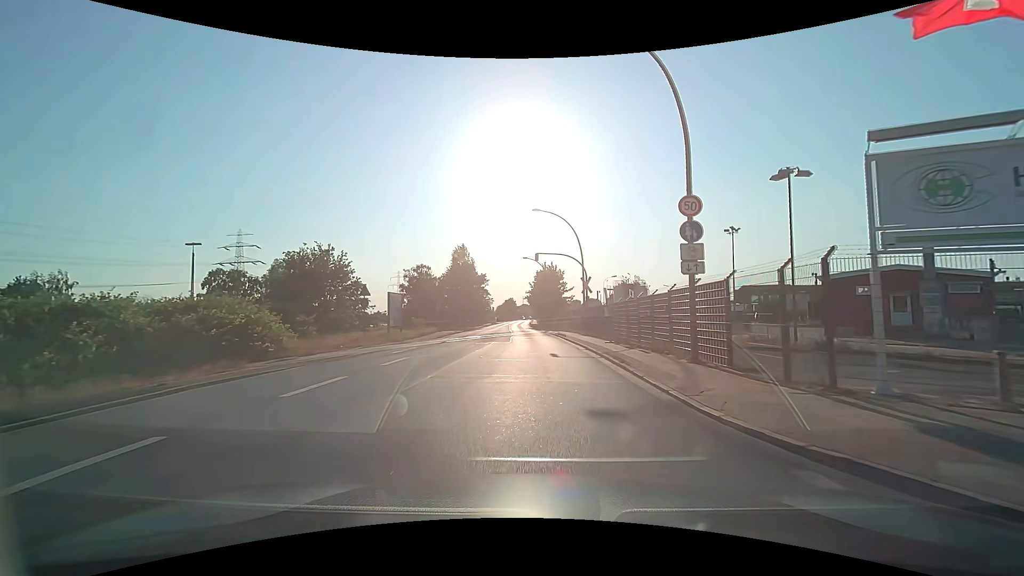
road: secondary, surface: asphalt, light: Day
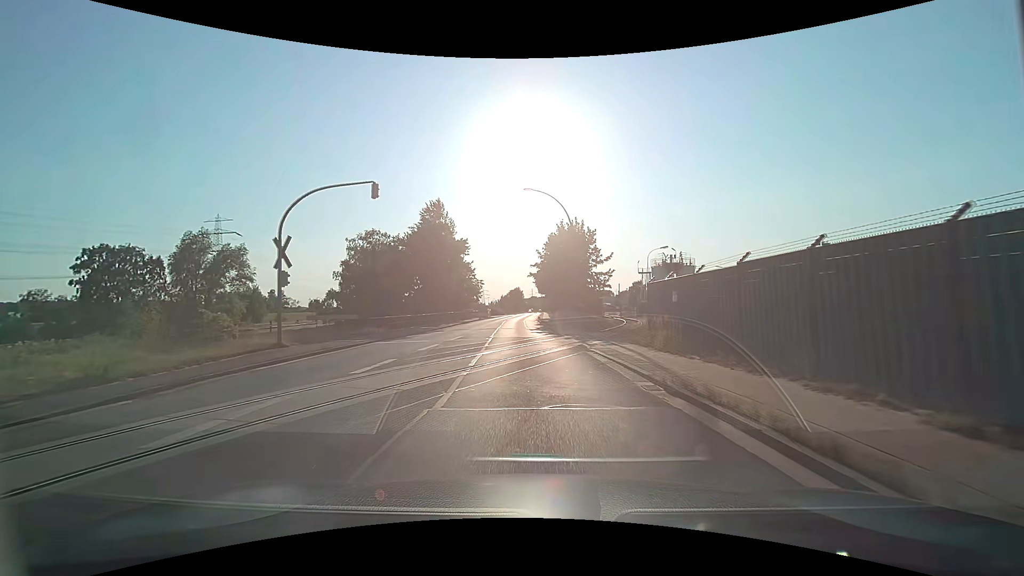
(-0.1, +34.1) m; -1°
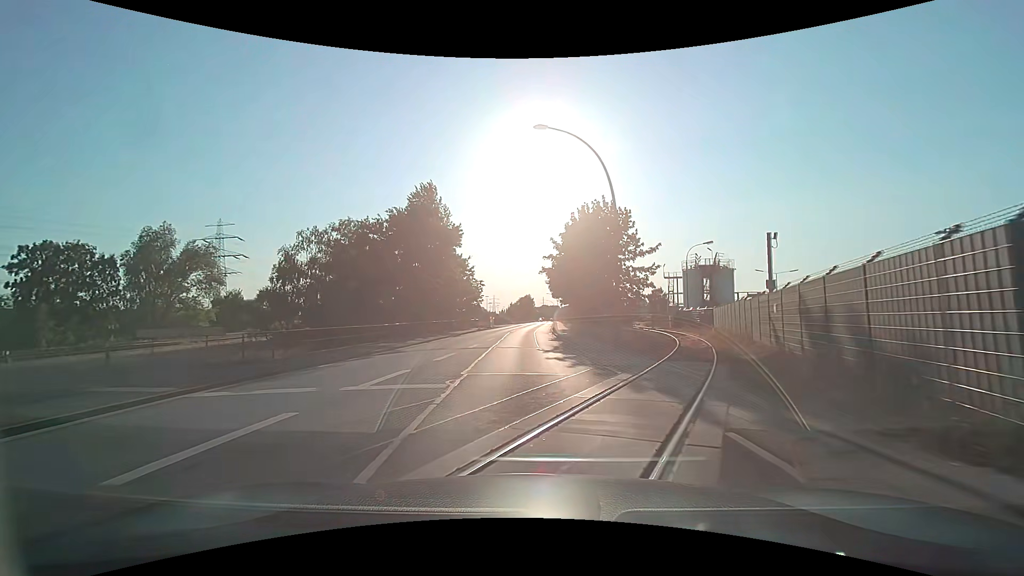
(-0.2, +13.1) m; -2°
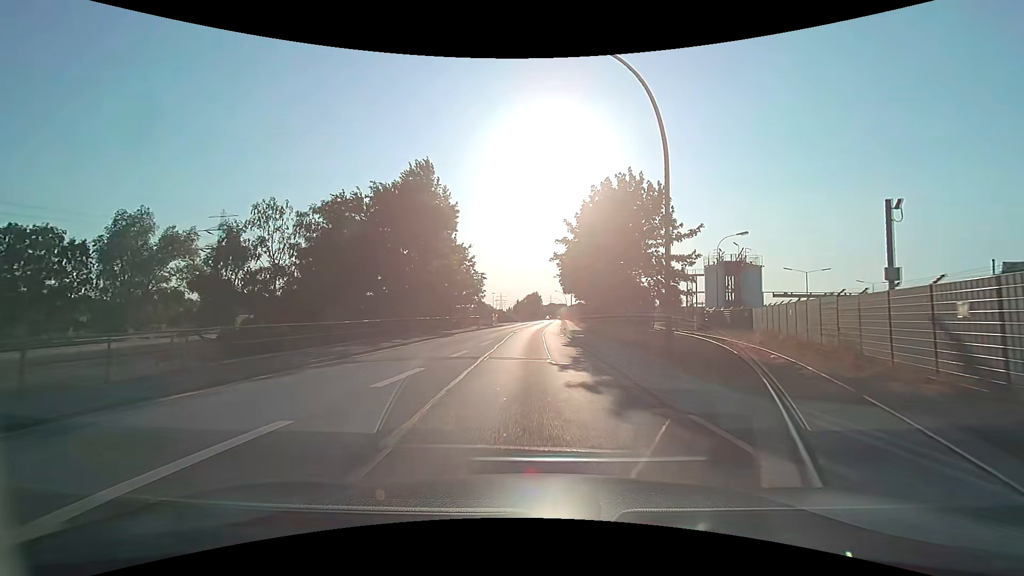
(0.0, +6.8) m; 0°
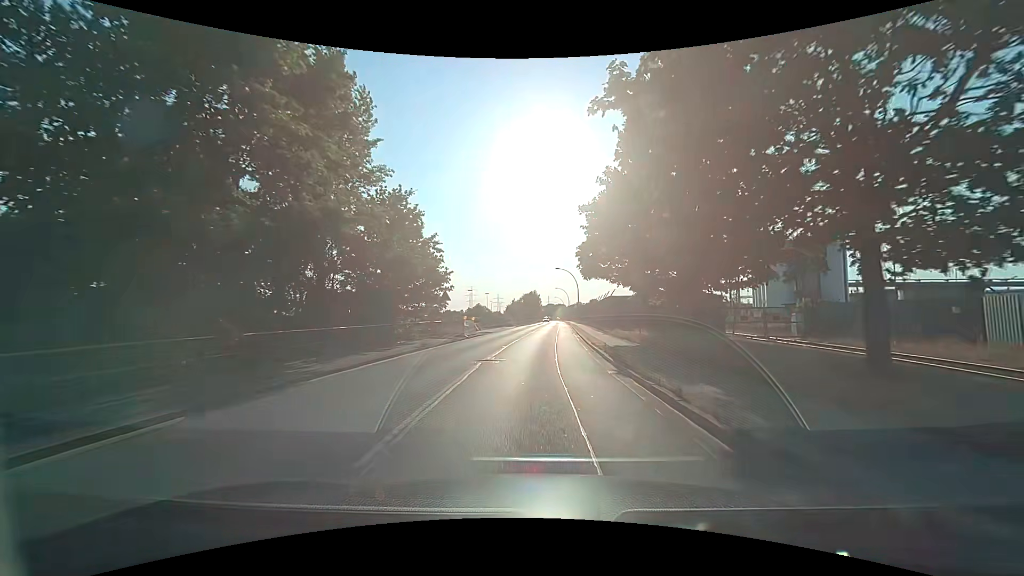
(-0.2, +21.4) m; 0°
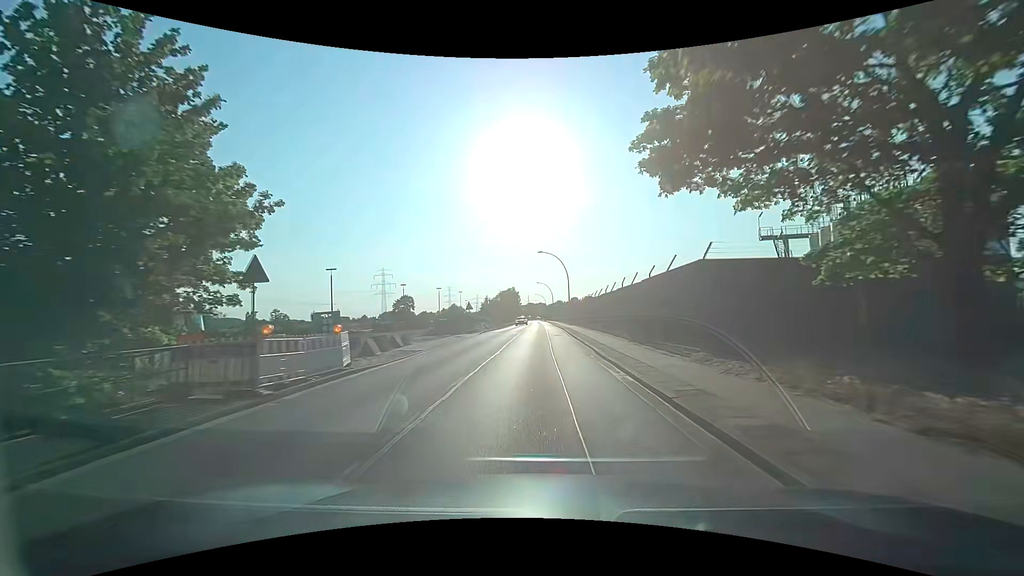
(+0.5, +22.1) m; +2°
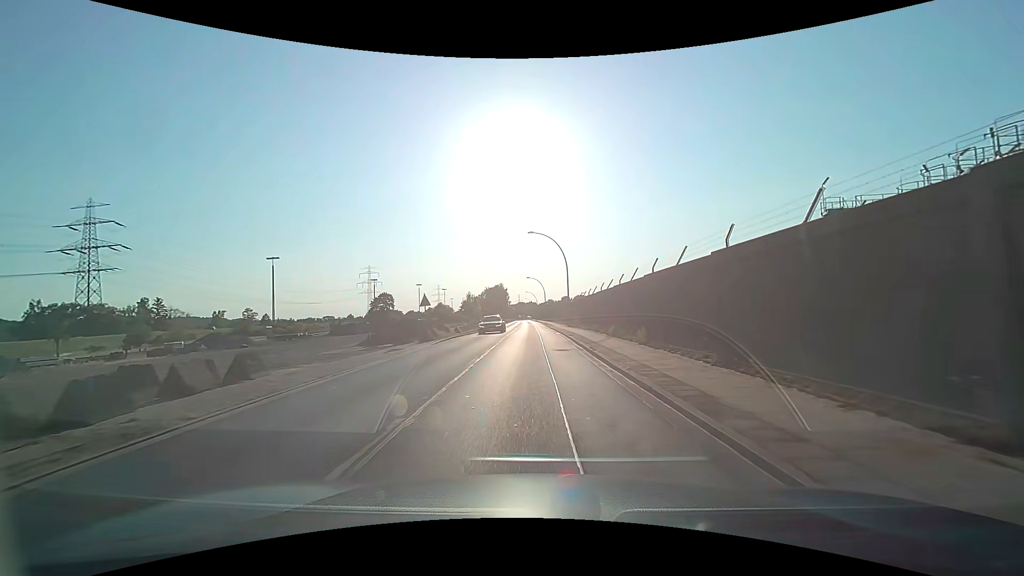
(+0.3, +15.0) m; +2°
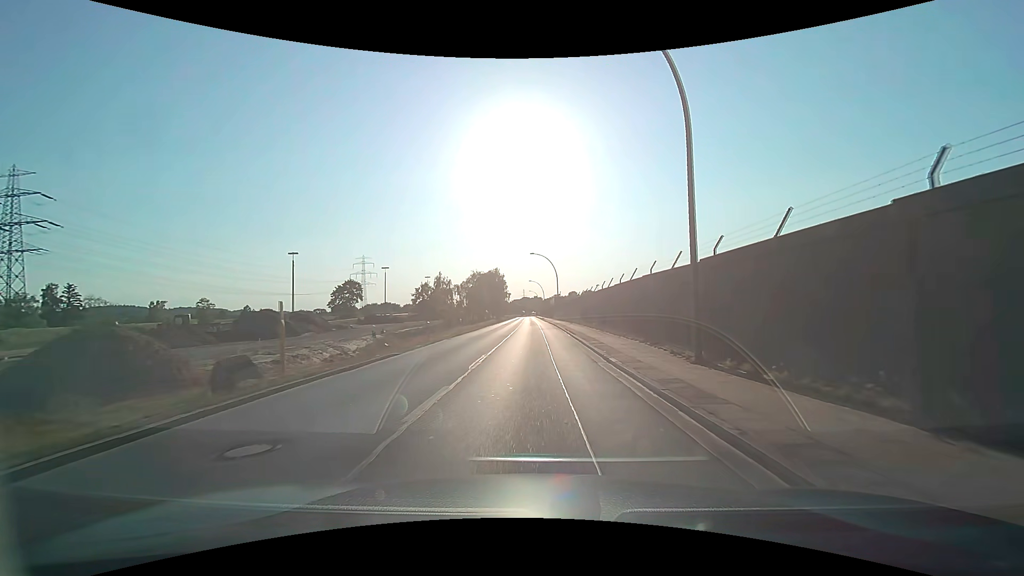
(-0.8, +37.9) m; -2°
(0, +10) (0, +20) (0, +30) (0, +40) (0, +50) (0, +60) (0, +70) (0, +80) (0, +90) (-1, +100) m
